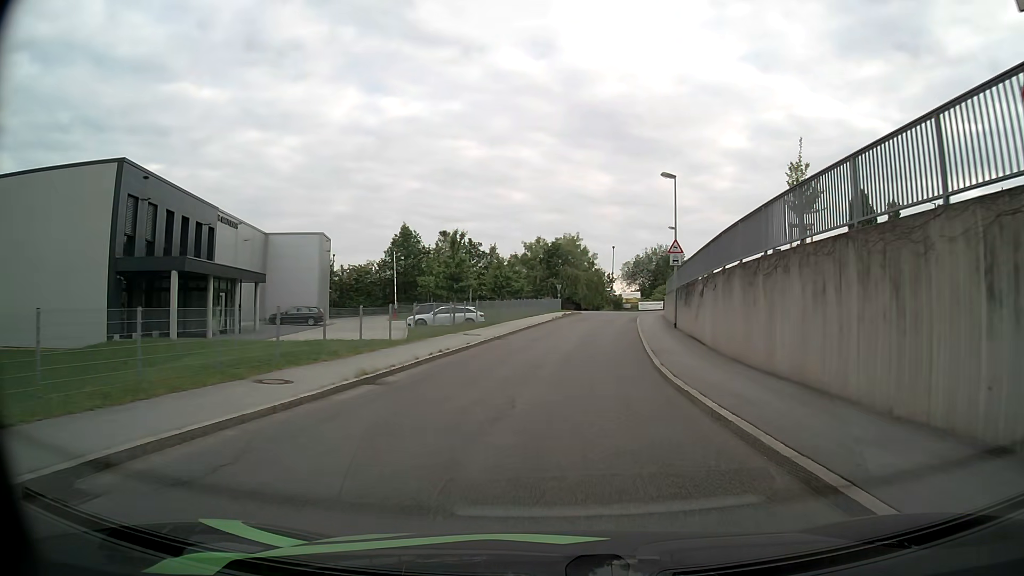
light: Day
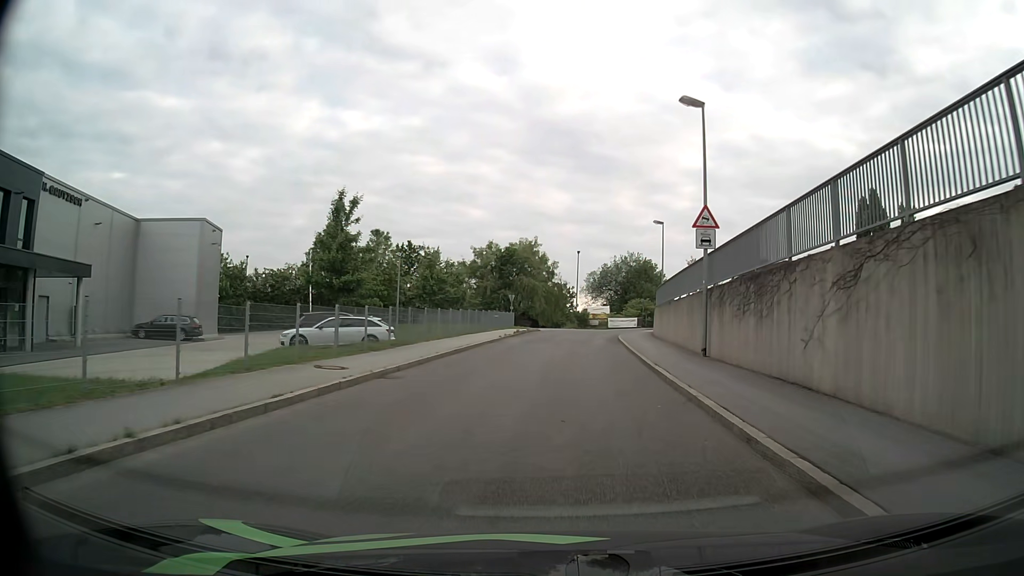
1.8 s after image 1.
(+0.4, +14.4) m; +3°
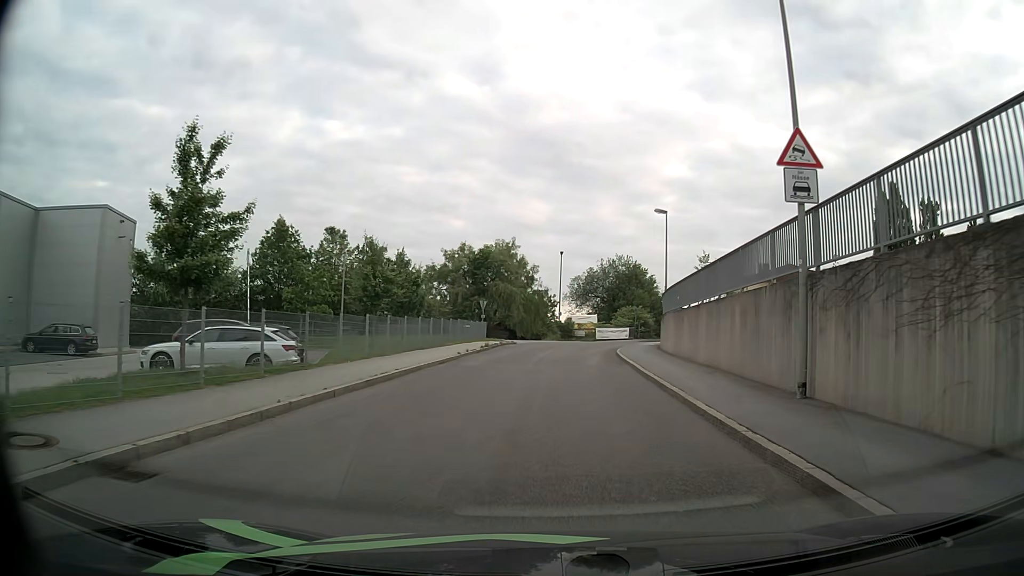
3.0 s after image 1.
(+0.2, +9.3) m; +1°
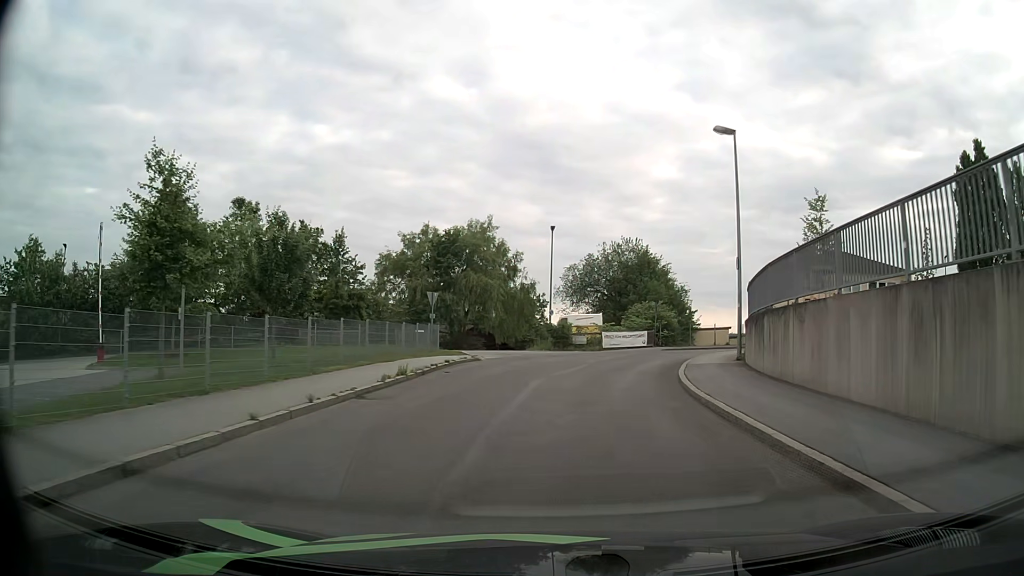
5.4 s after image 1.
(+0.3, +17.8) m; +1°
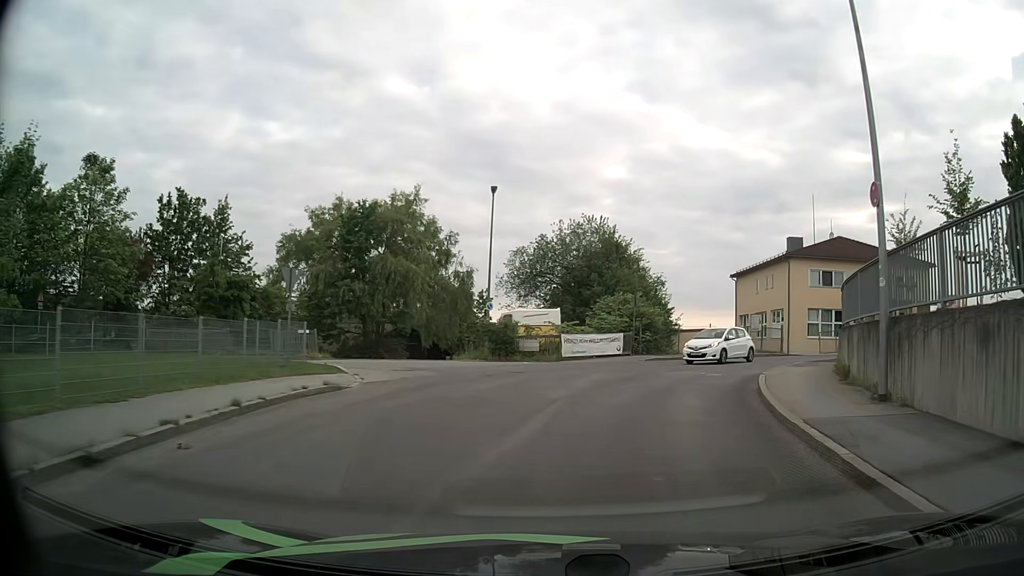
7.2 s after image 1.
(+0.3, +12.9) m; +4°
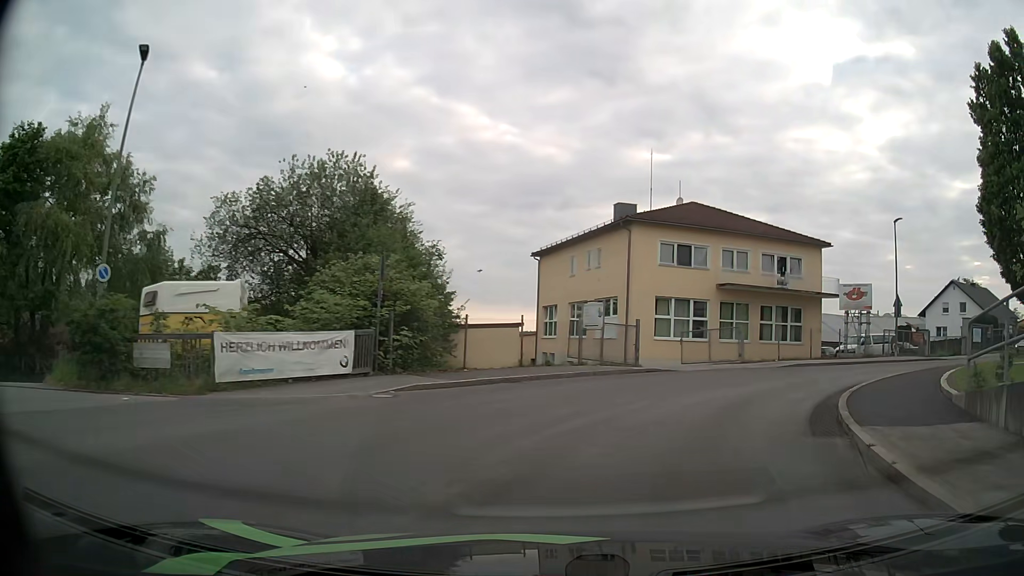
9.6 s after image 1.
(+2.4, +16.6) m; +18°
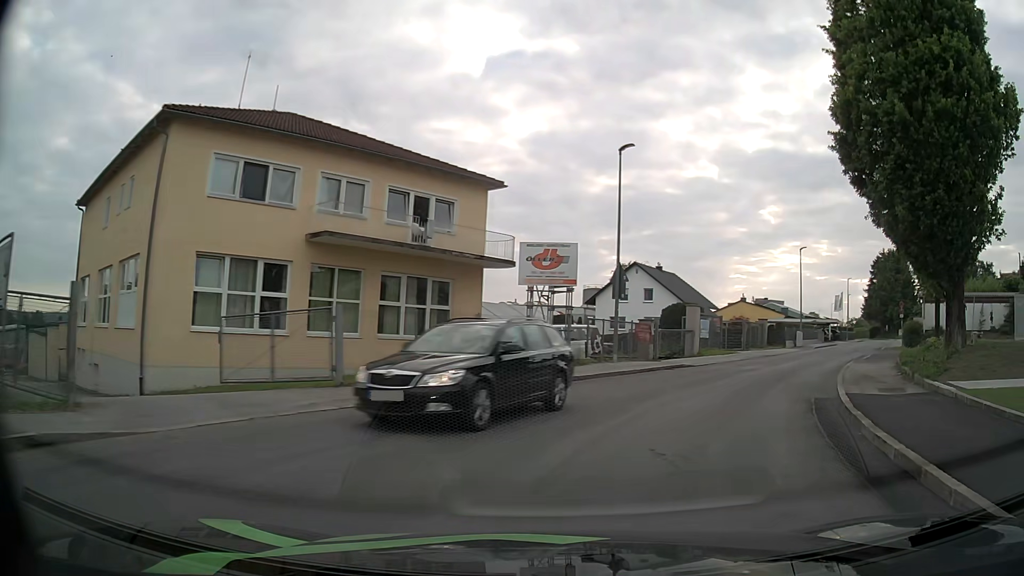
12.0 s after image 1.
(+4.3, +15.6) m; +33°
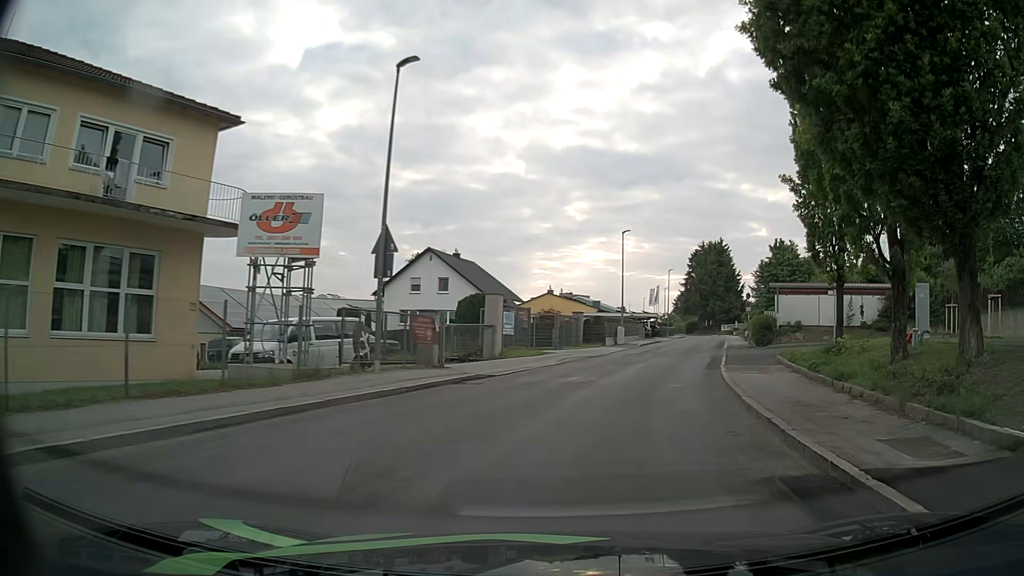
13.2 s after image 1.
(+1.3, +7.9) m; +17°
(+1, +10) (+3, +20) (+5, +29) (+8, +39) (+11, +49) (+13, +58) (+16, +68) (+18, +78) (+21, +87) (+23, +97) m
